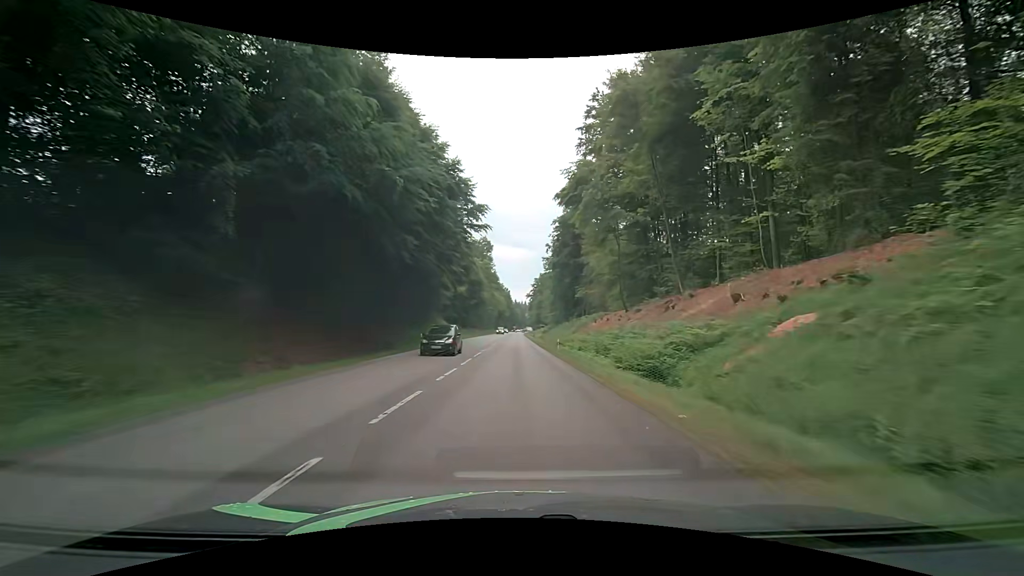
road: secondary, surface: asphalt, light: Day
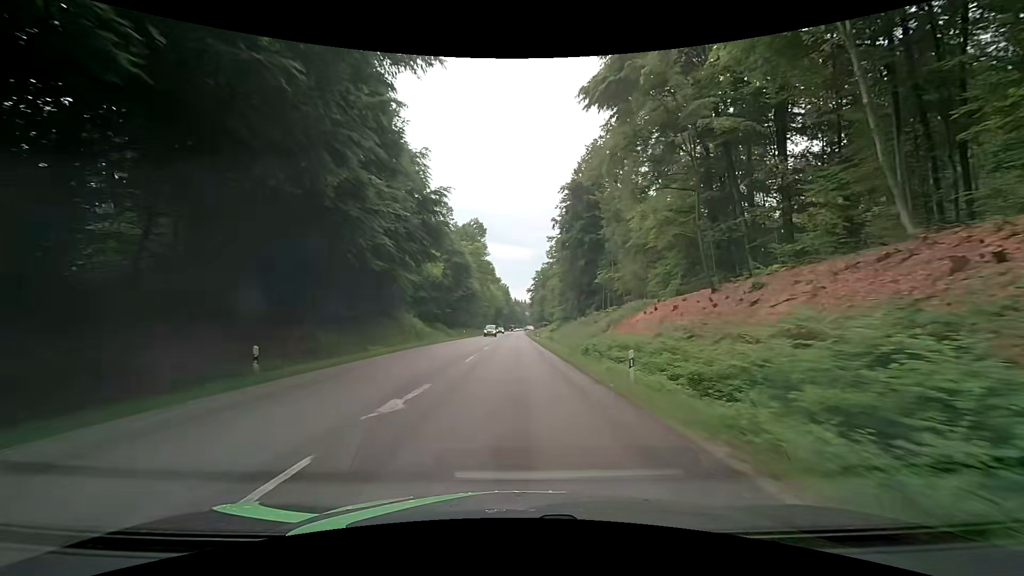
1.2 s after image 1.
(0.0, +24.0) m; +1°
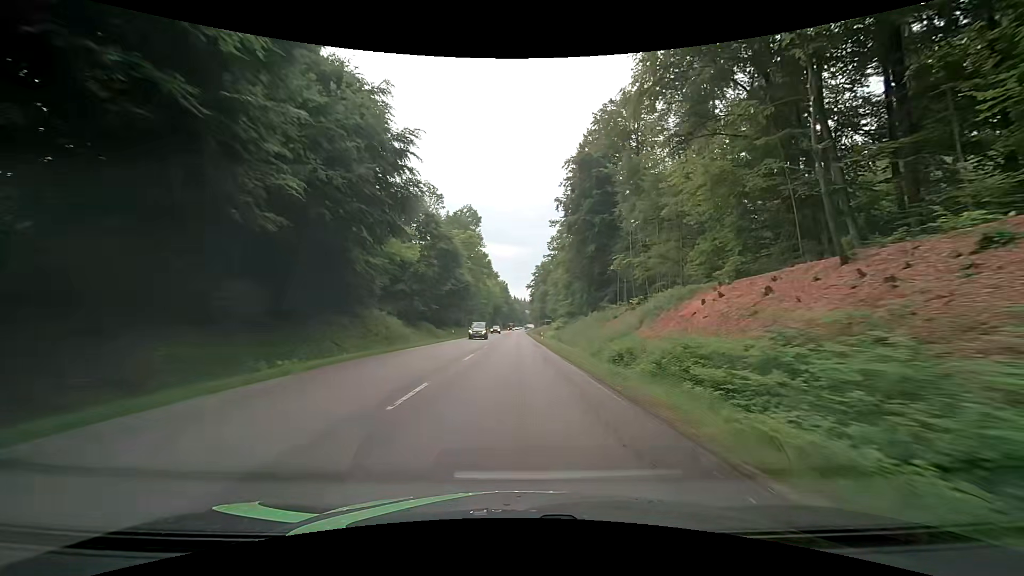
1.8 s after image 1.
(-0.1, +12.1) m; 0°
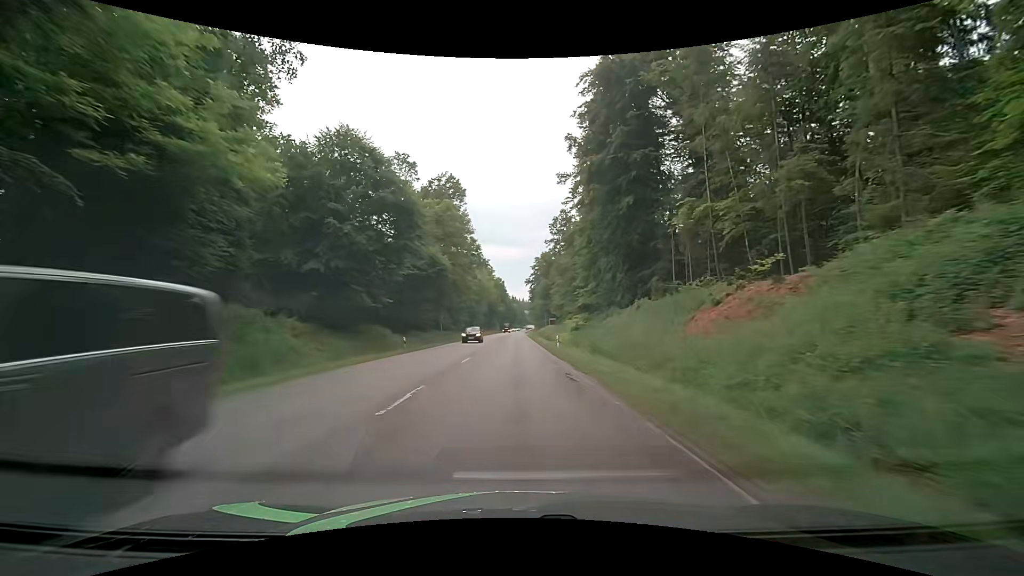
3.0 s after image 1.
(-0.2, +24.3) m; -1°
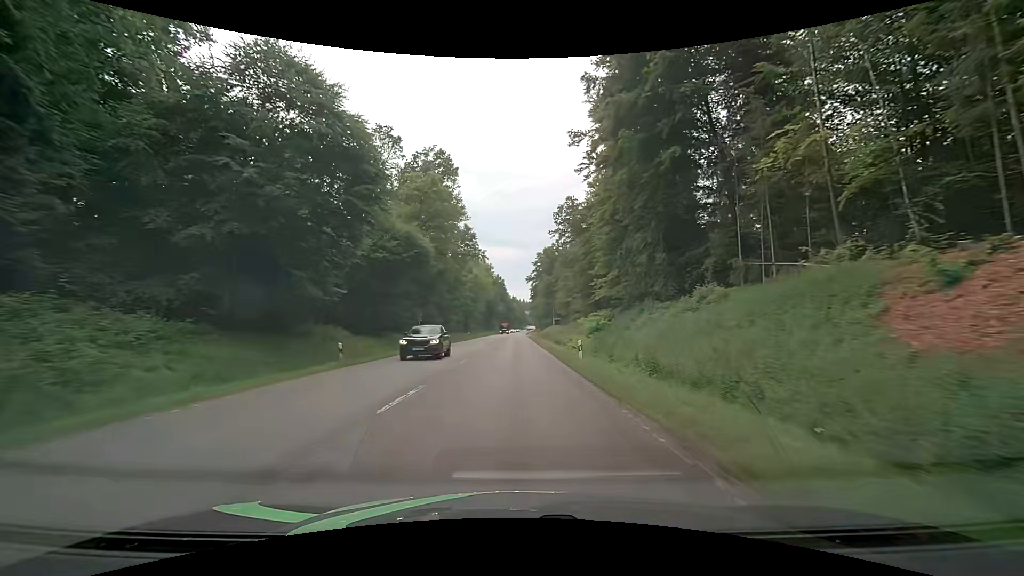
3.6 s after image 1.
(0.0, +12.2) m; 0°
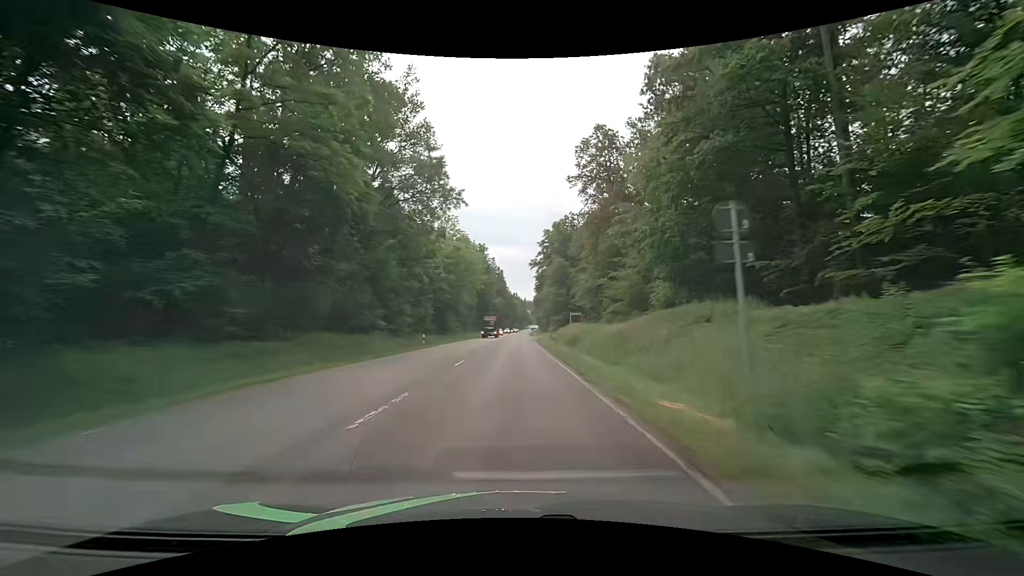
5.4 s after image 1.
(+0.2, +36.9) m; 0°
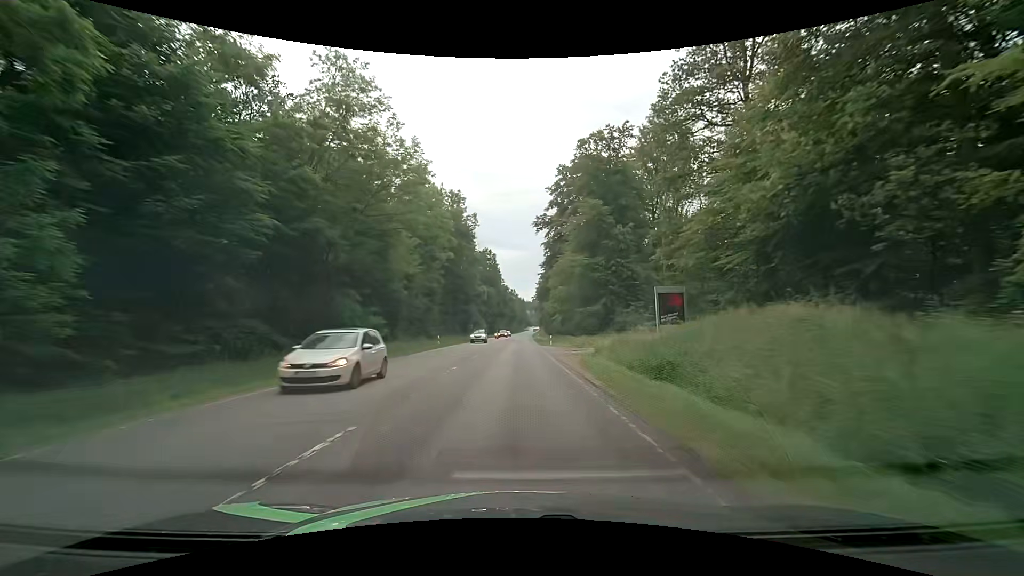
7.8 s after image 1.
(+0.1, +49.7) m; +1°
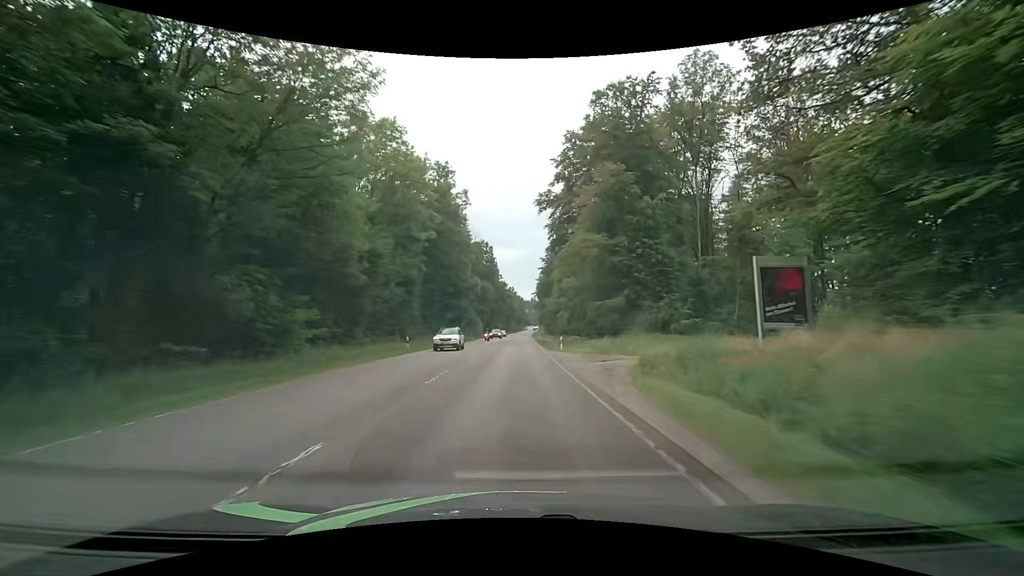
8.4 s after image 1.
(-0.1, +12.5) m; -1°
(0, +10) (0, +20) (0, +30) (+1, +40) (+1, +50) (+1, +60) (+1, +70) (+1, +80) (+2, +90) (+2, +100) m
